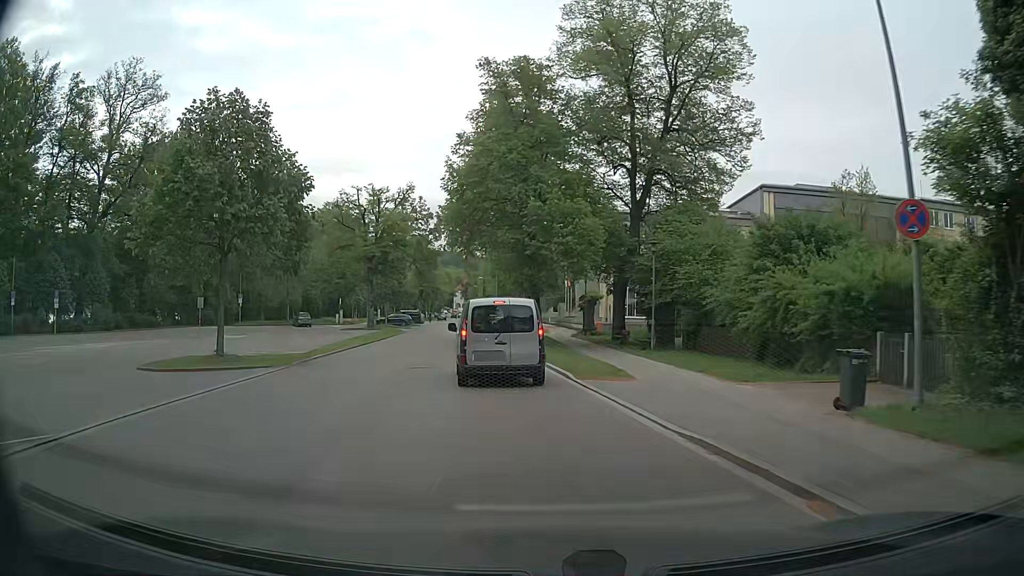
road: residential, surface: asphalt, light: Day
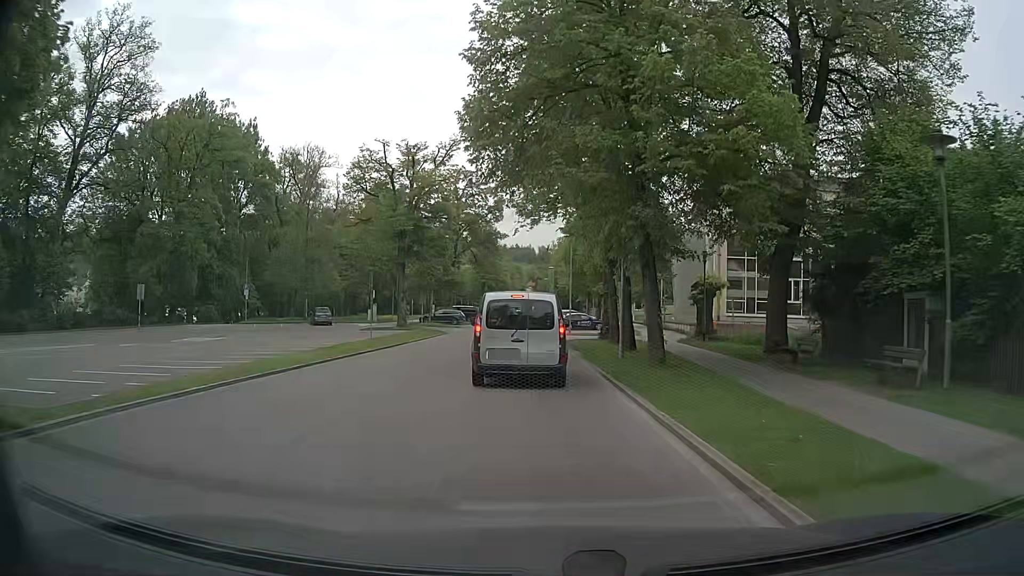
(-0.9, +16.8) m; -5°
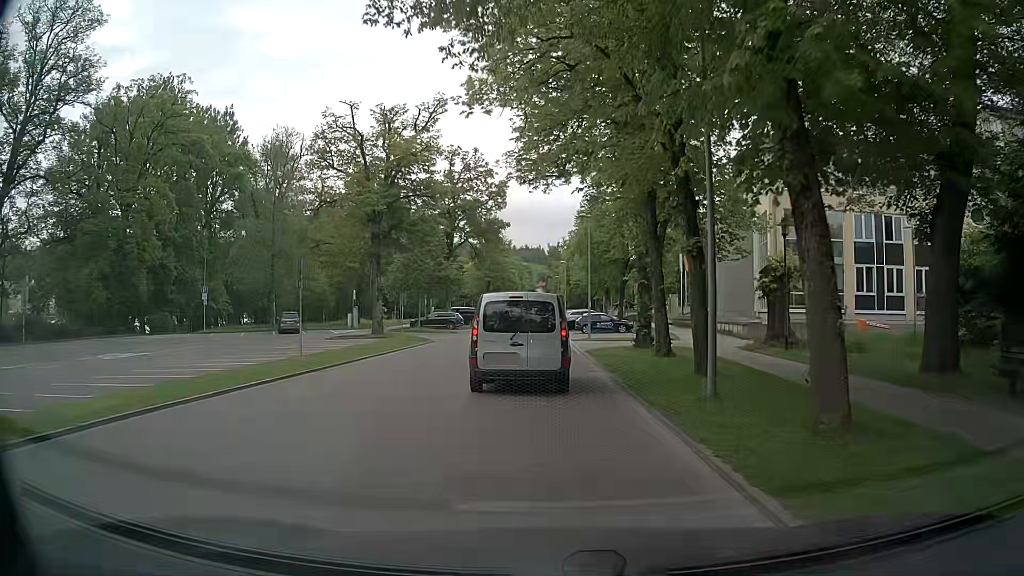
(-0.1, +10.4) m; -1°
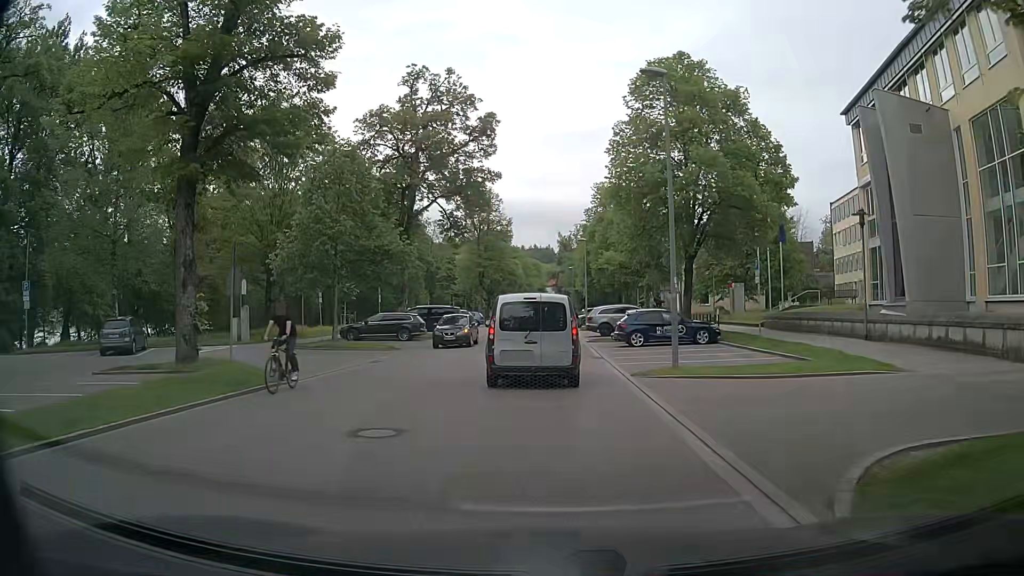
(-0.1, +23.1) m; -1°
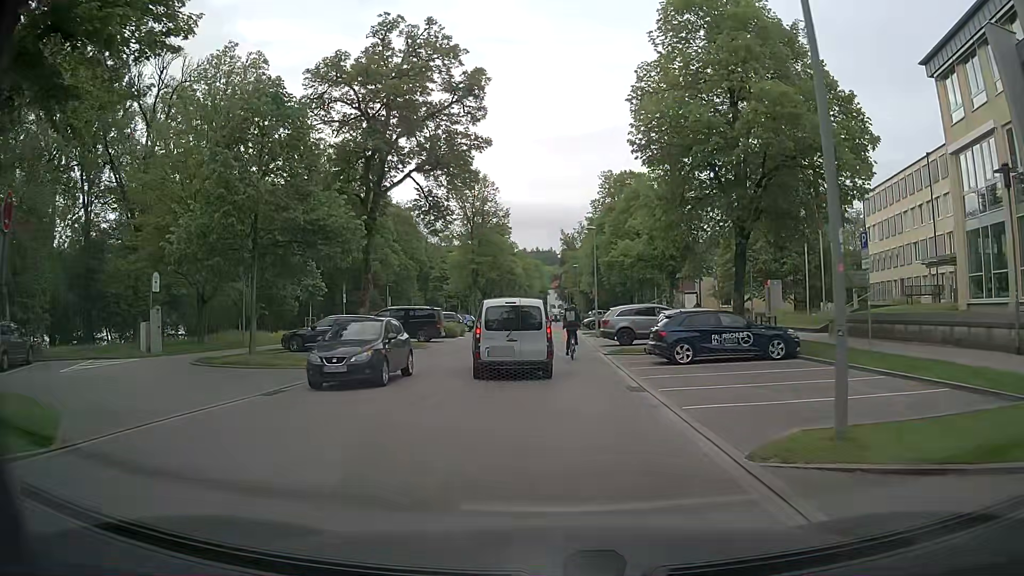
(0.0, +8.9) m; -1°
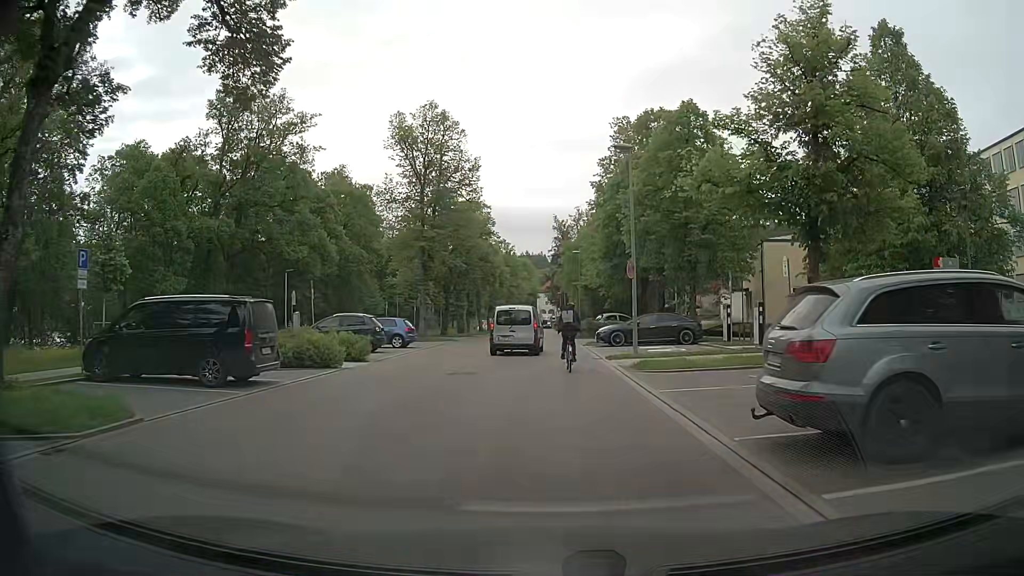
(+0.5, +23.3) m; +1°
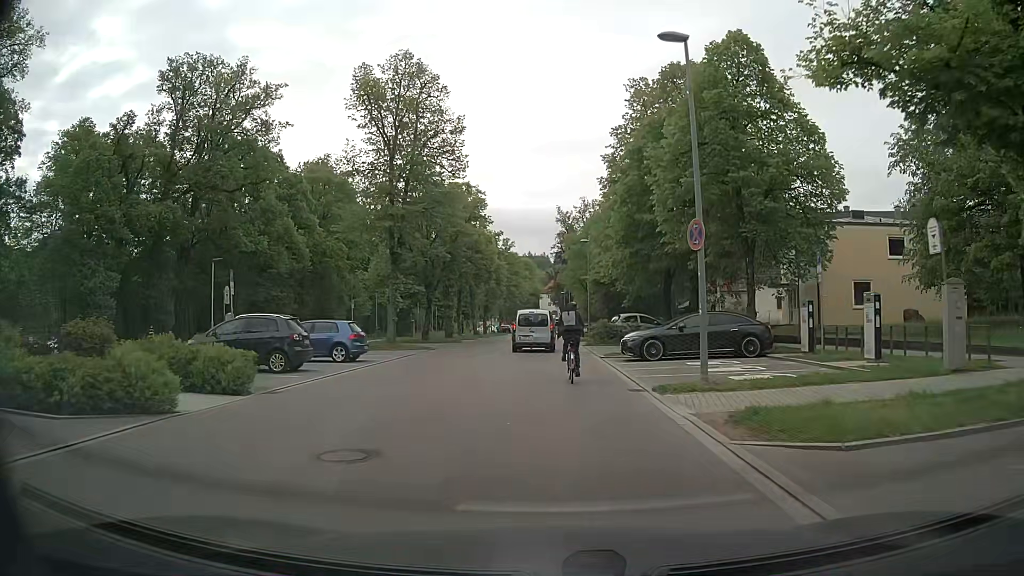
(0.0, +9.6) m; -1°
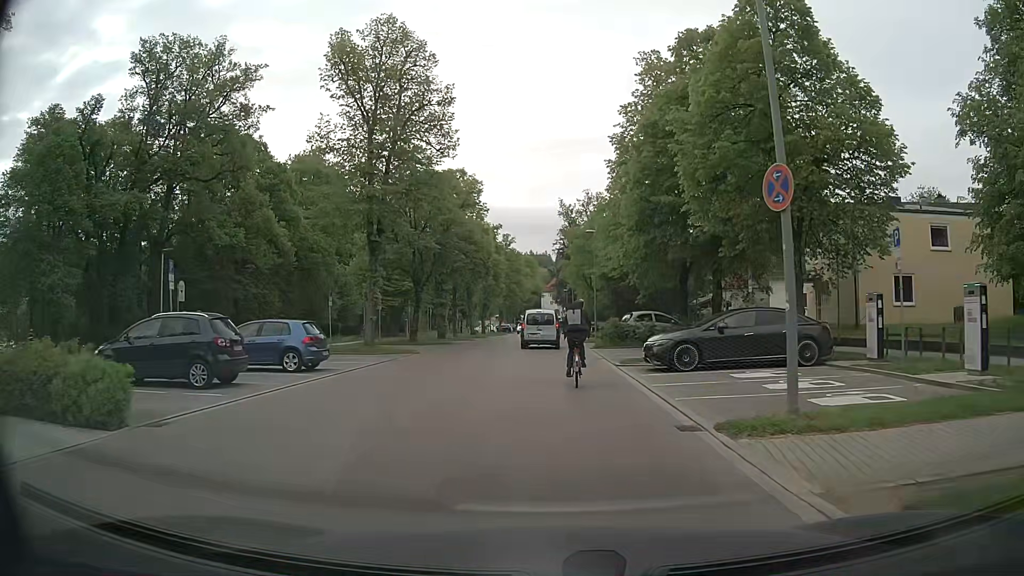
(+0.1, +4.6) m; +1°
(0, +10) (0, +20) (0, +30) (0, +40) (-1, +50) (-2, +60) (-2, +70) (-2, +80) (-2, +90) (-2, +100) m
